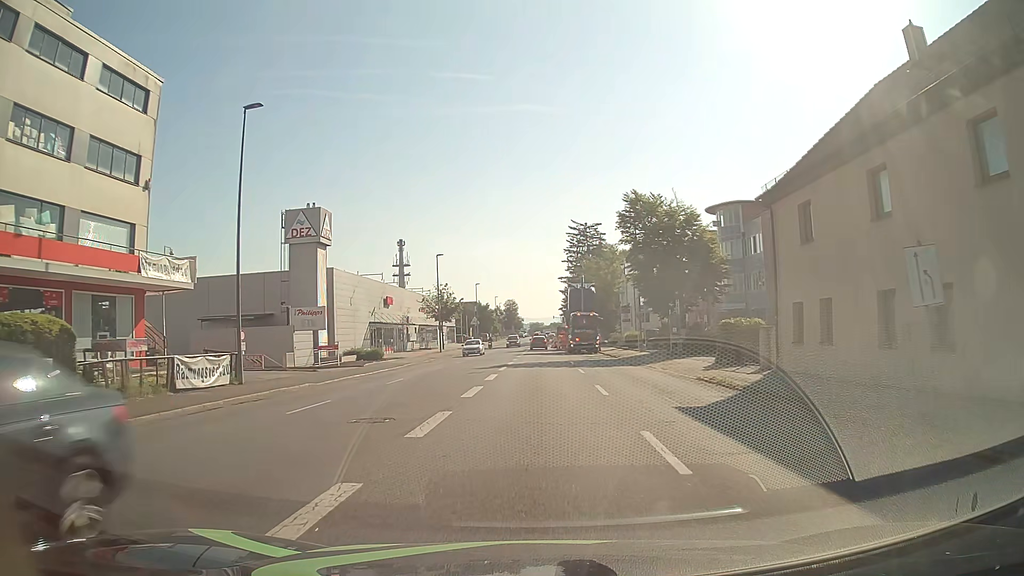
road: tertiary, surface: asphalt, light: Day
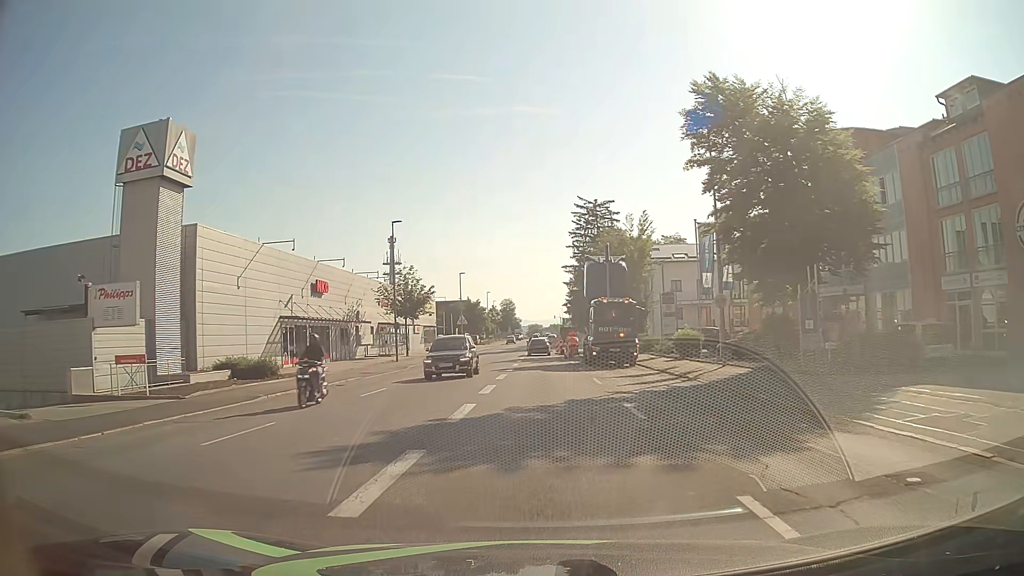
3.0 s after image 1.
(-0.1, +22.1) m; 0°
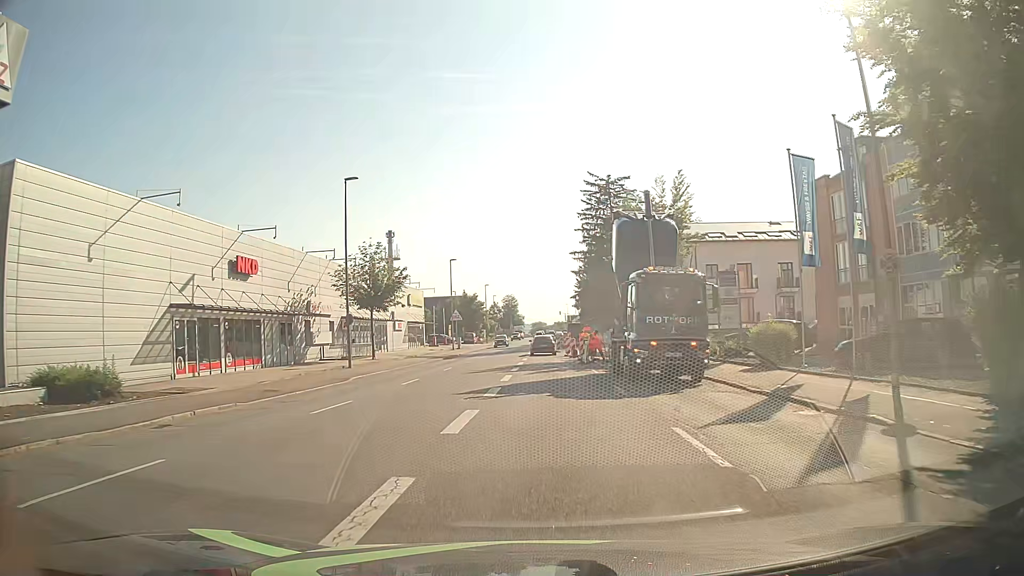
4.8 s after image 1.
(-0.1, +13.6) m; -1°
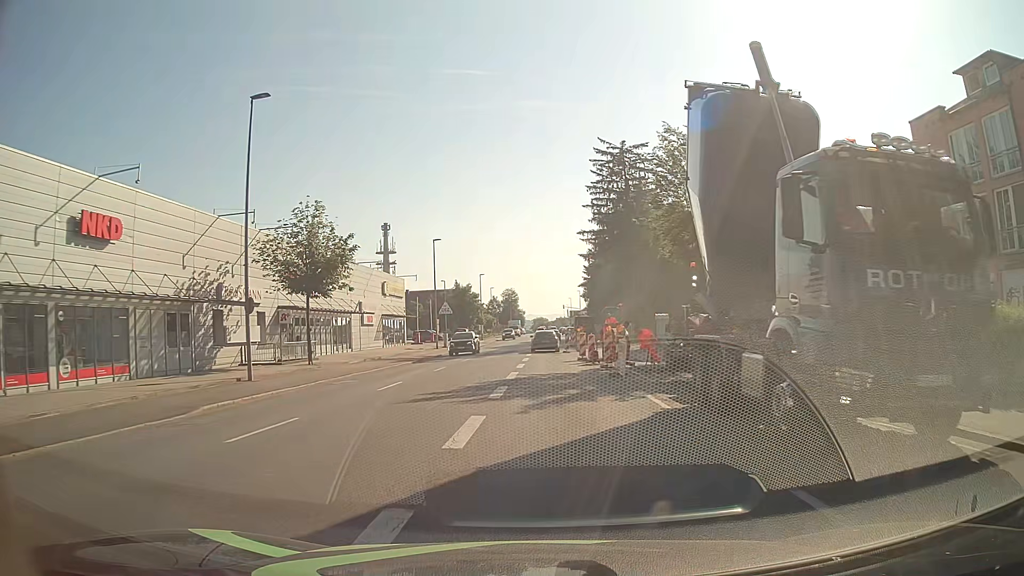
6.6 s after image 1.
(0.0, +13.4) m; -1°
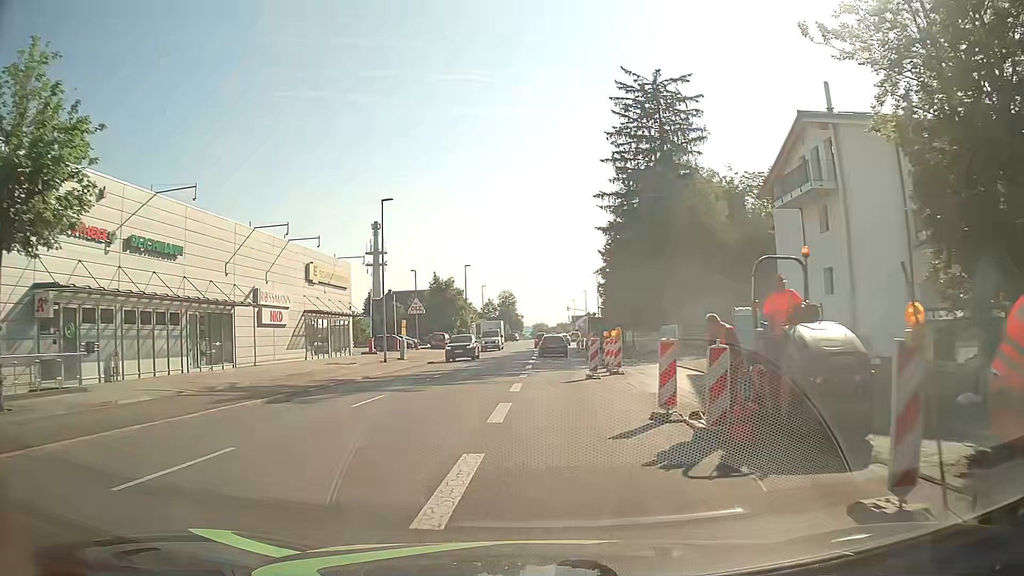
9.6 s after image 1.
(+0.2, +21.3) m; +1°
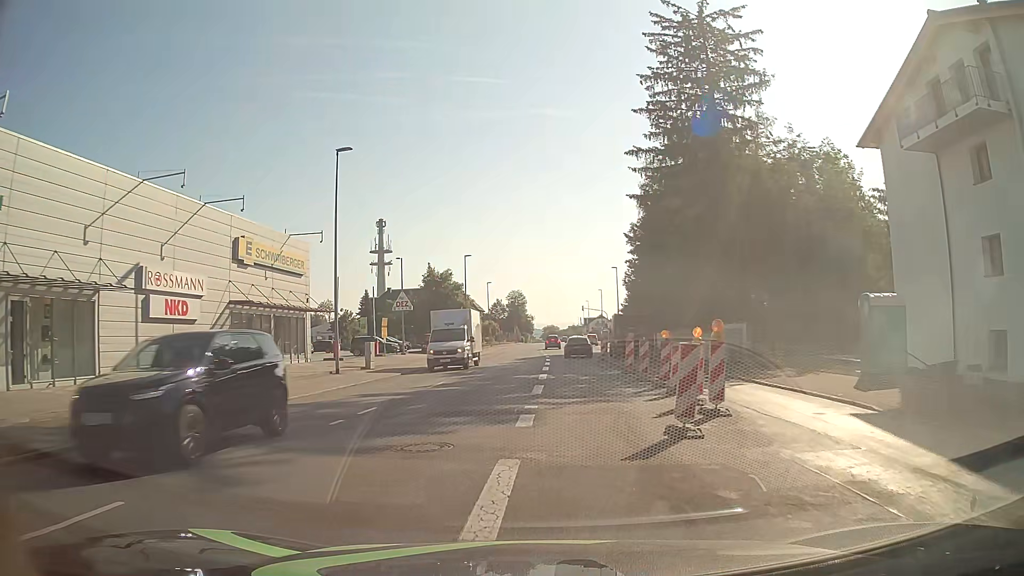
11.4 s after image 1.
(-0.1, +12.2) m; -1°
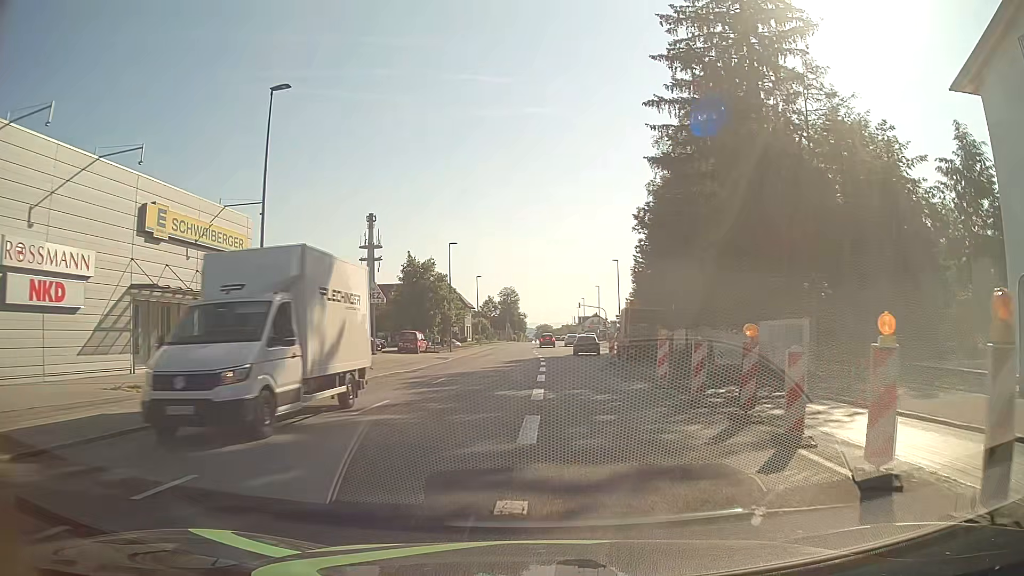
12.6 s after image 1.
(0.0, +8.0) m; +1°
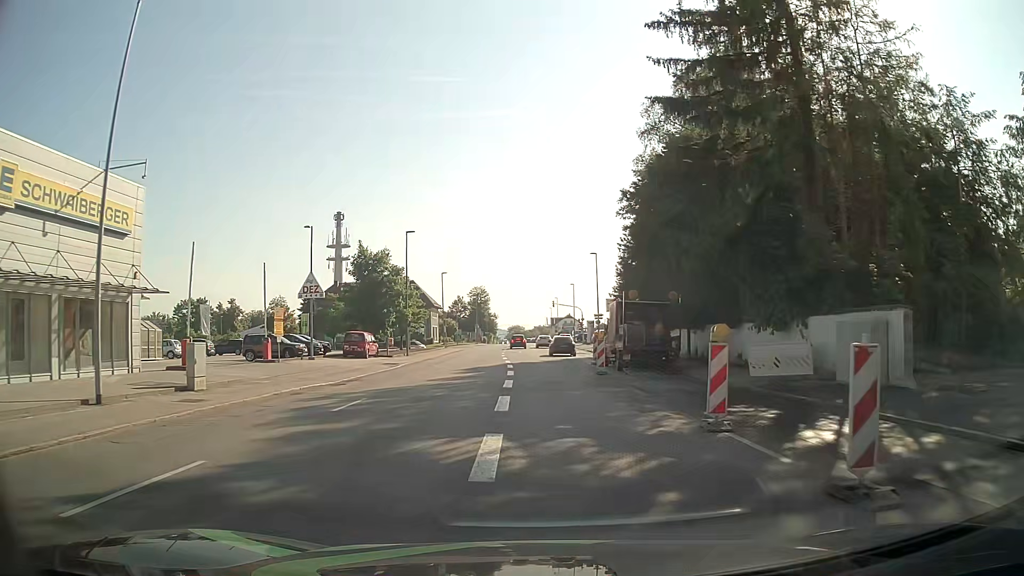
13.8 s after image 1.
(+0.1, +8.1) m; +2°
(0, +10) (0, +20) (0, +30) (-1, +40) (-1, +50) (-2, +60) (-2, +70) (-3, +80) (-3, +90) (-3, +100) m
